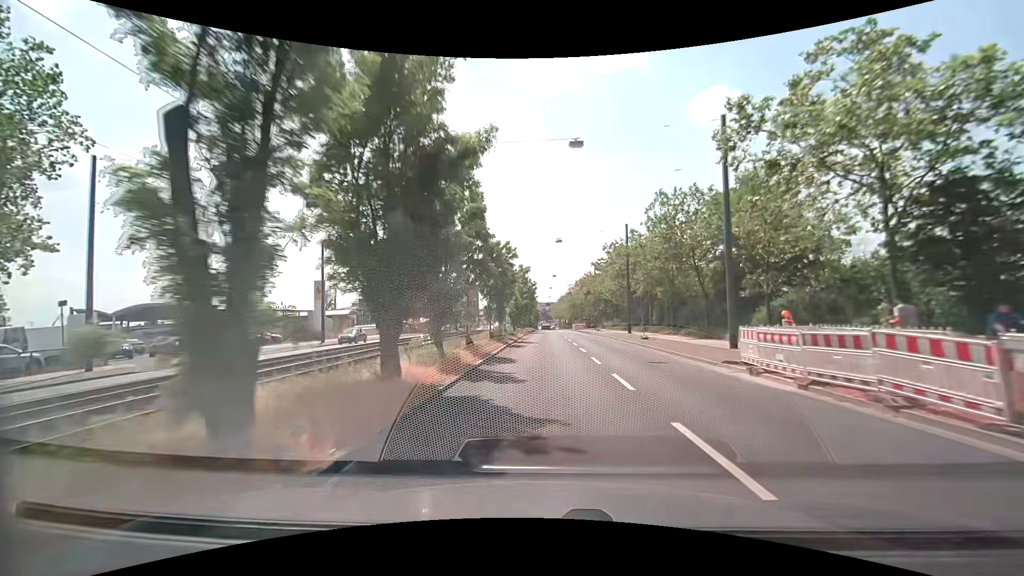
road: primary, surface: asphalt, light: Day
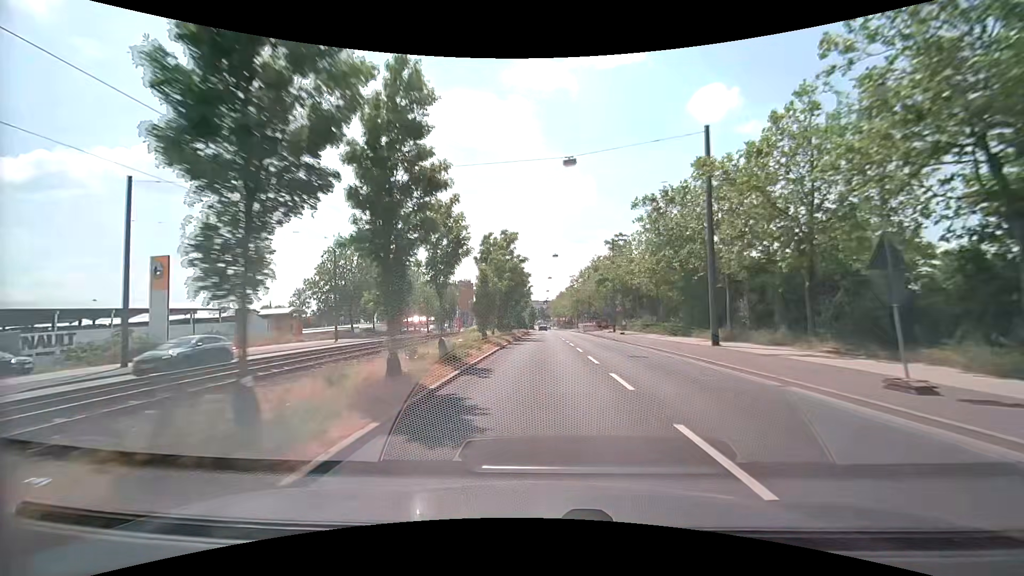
(0.0, +24.2) m; 0°
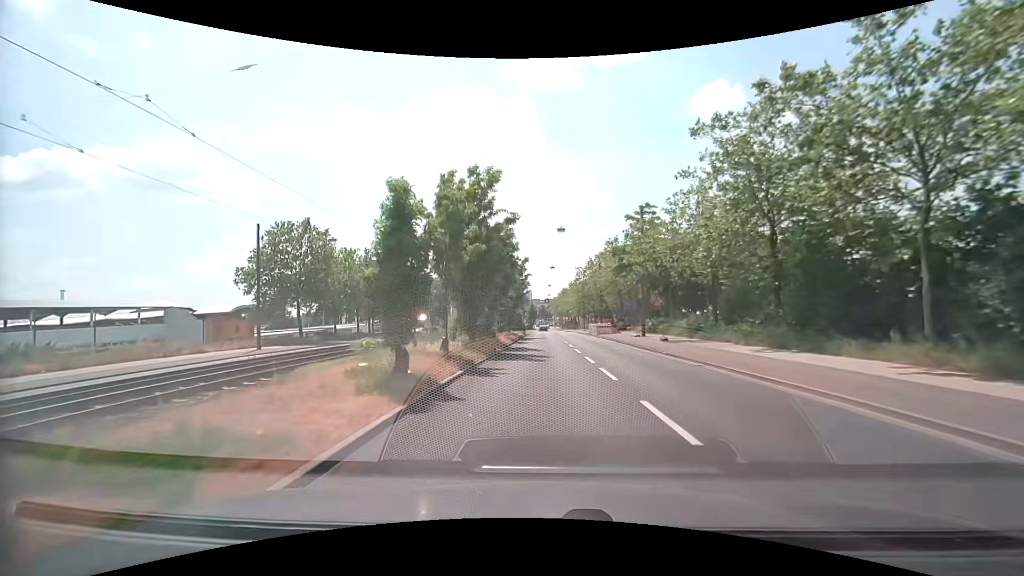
(-0.1, +16.0) m; 0°
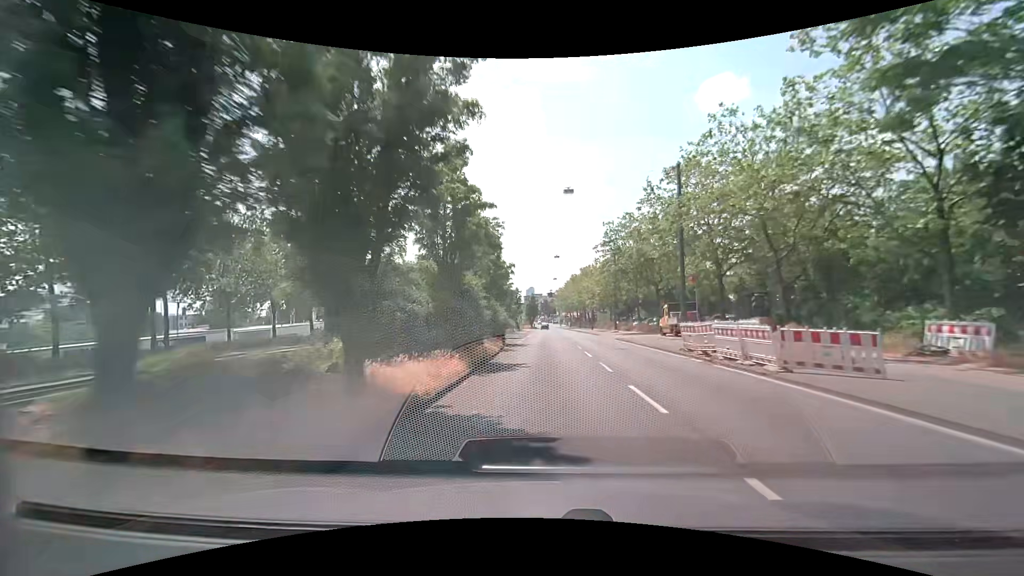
(-0.1, +40.0) m; 0°
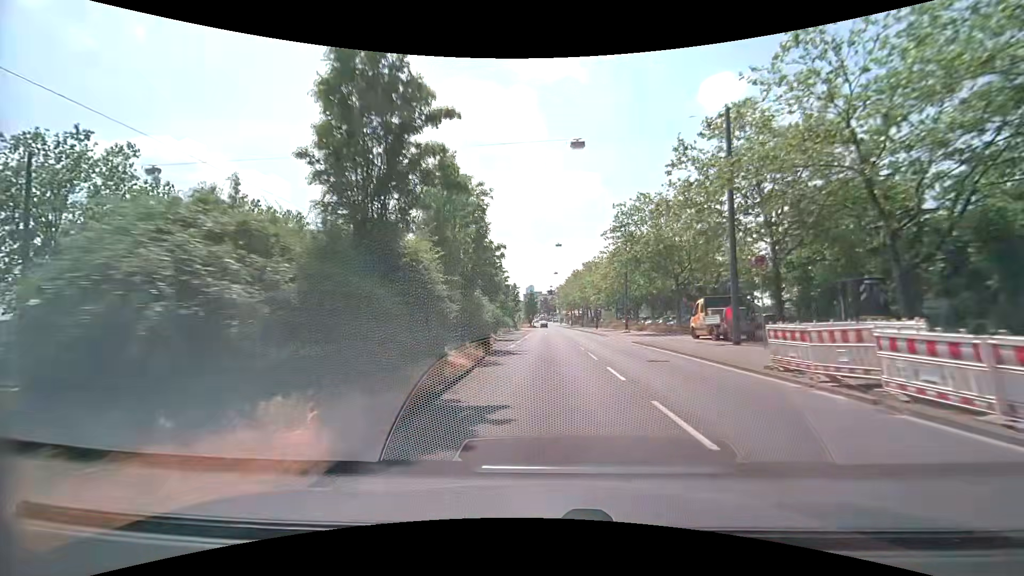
(0.0, +8.0) m; 0°
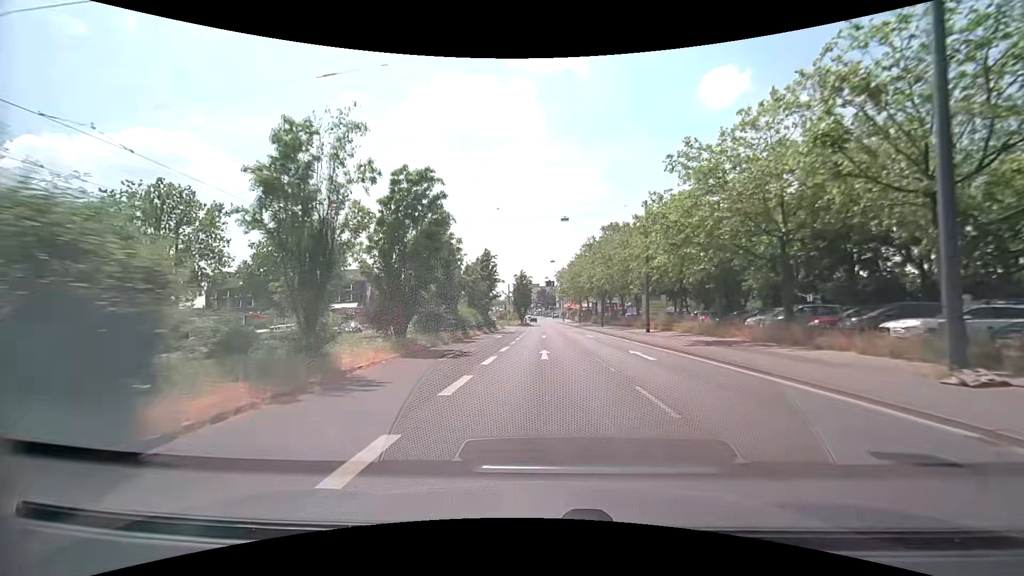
(-0.1, +40.5) m; 0°
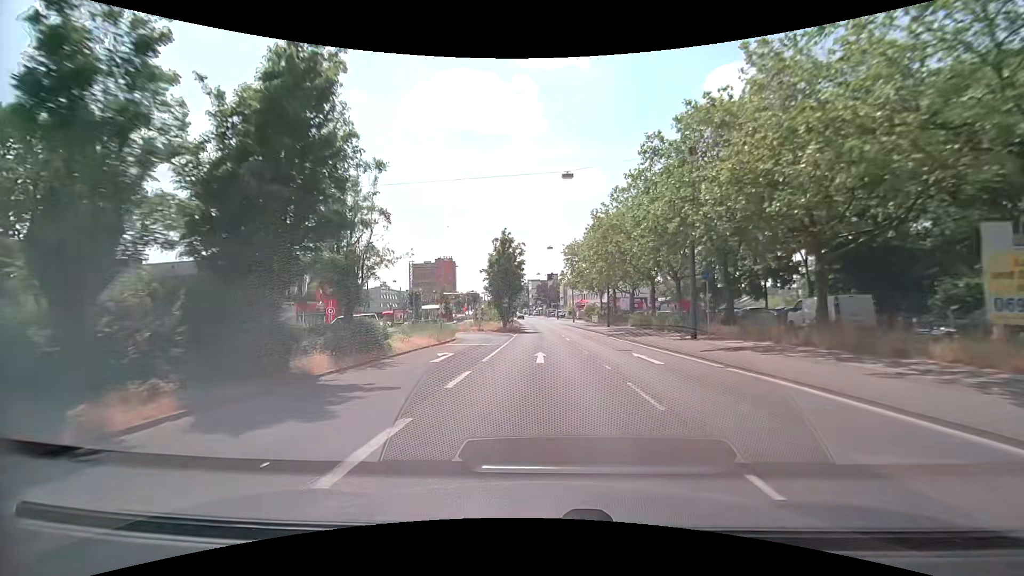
(-0.1, +41.3) m; 0°
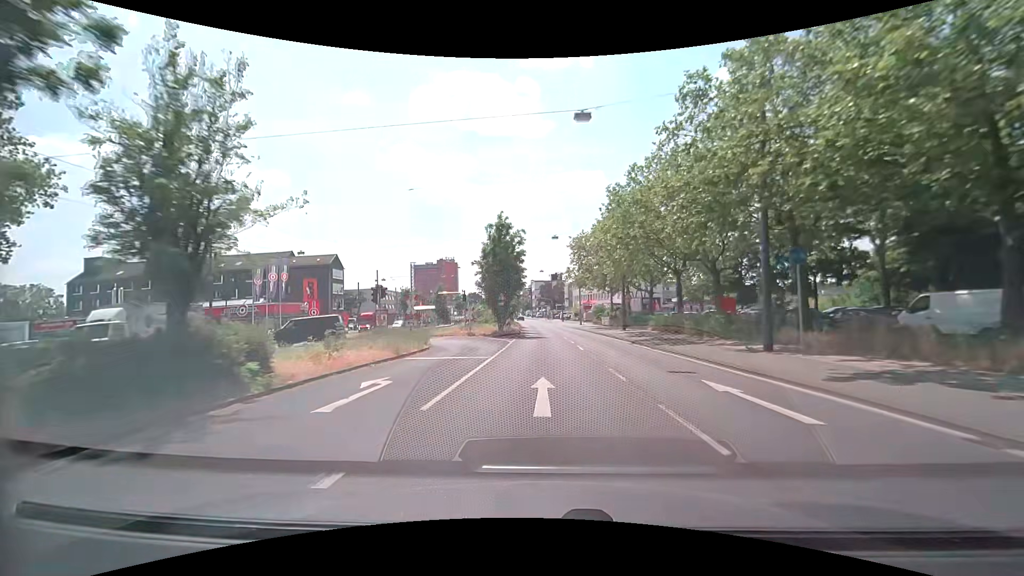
(0.0, +8.4) m; 0°
(0, +10) (0, +20) (-1, +30) (-1, +40) (-1, +50) (-2, +60) (-2, +70) (-3, +80) (-3, +90) (-4, +100) m
